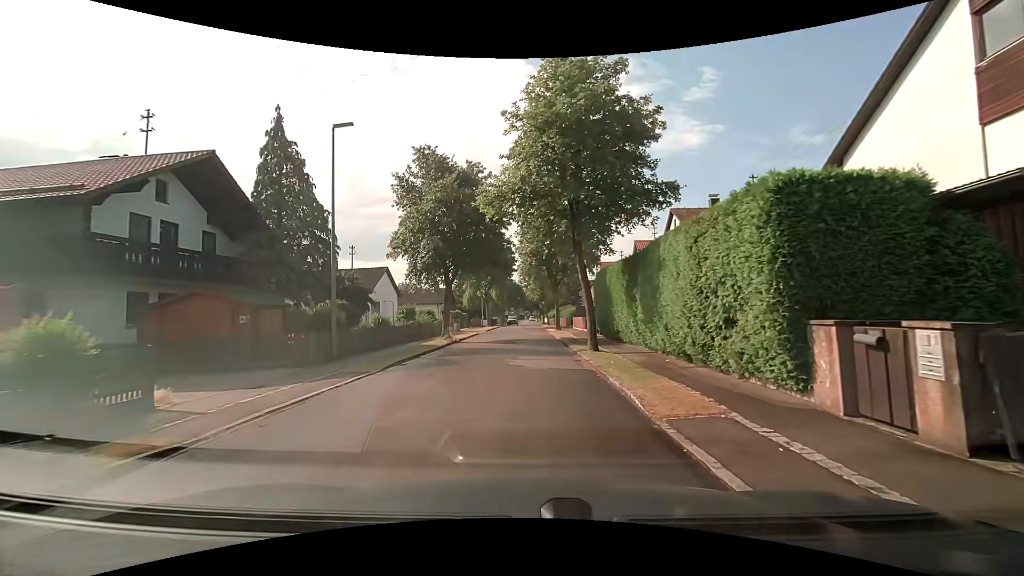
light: Day
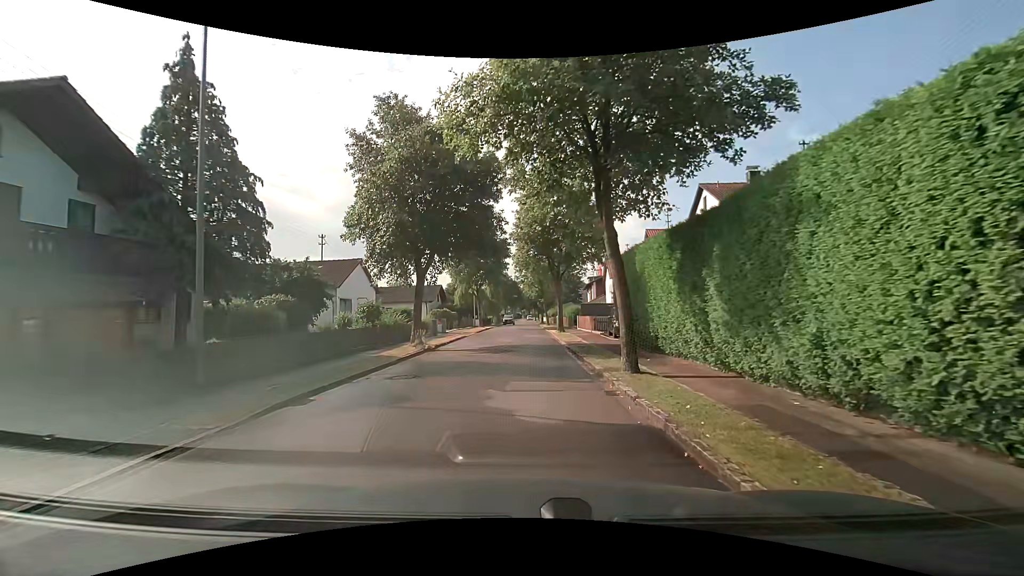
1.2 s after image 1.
(0.0, +6.3) m; 0°
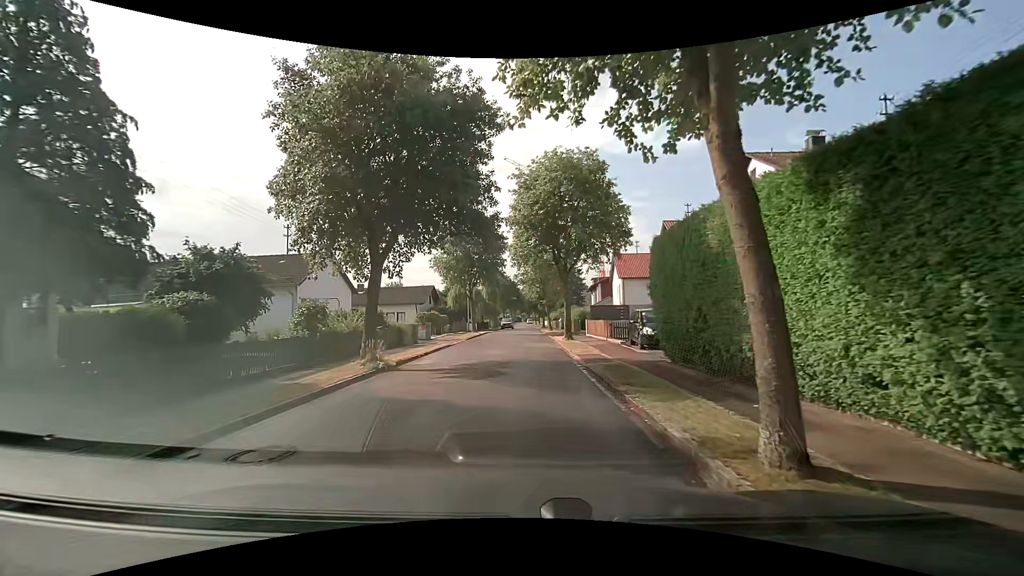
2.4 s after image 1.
(0.0, +5.9) m; +1°
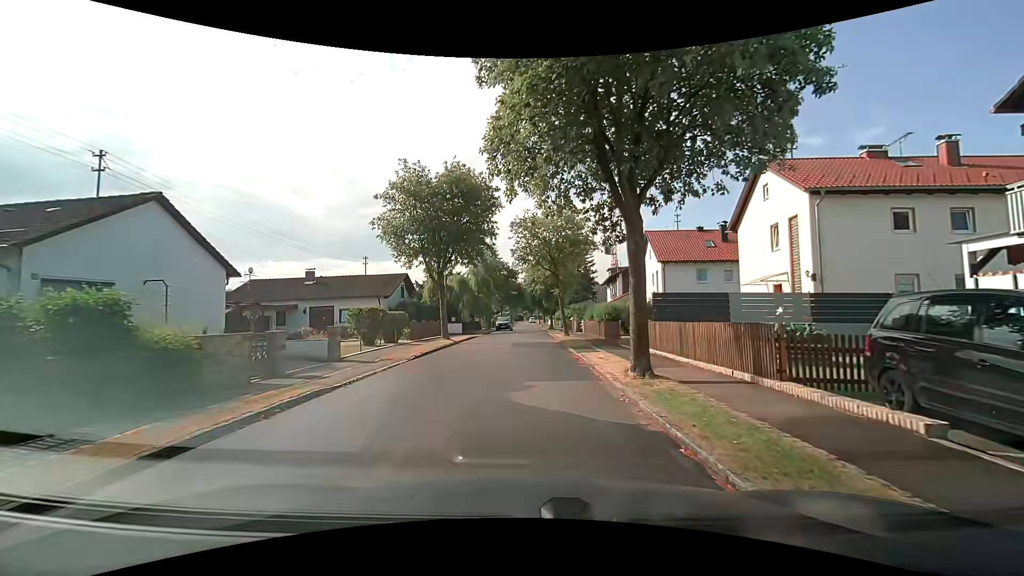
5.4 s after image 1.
(-0.1, +16.0) m; +2°
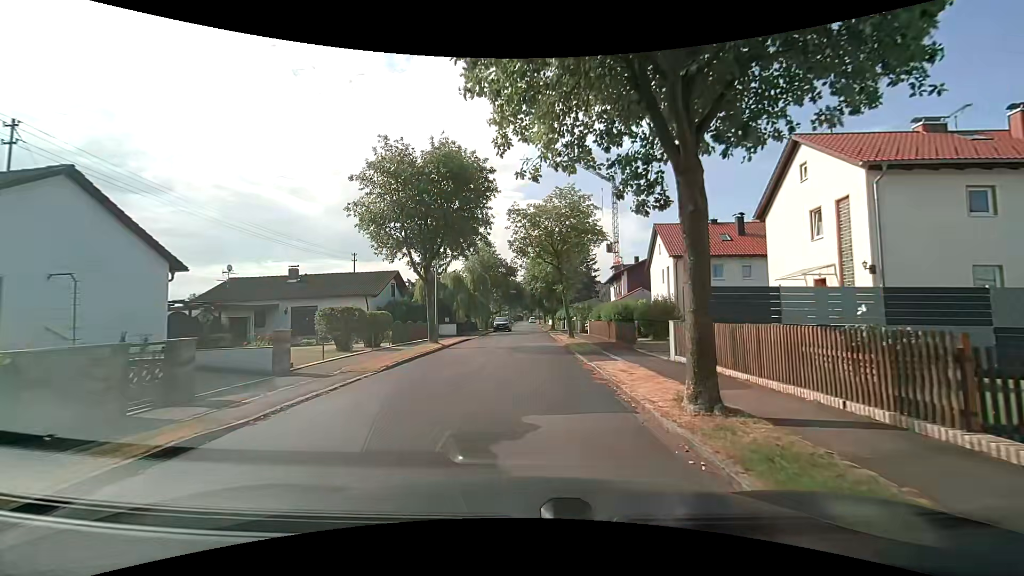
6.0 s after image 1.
(-0.1, +3.5) m; -2°
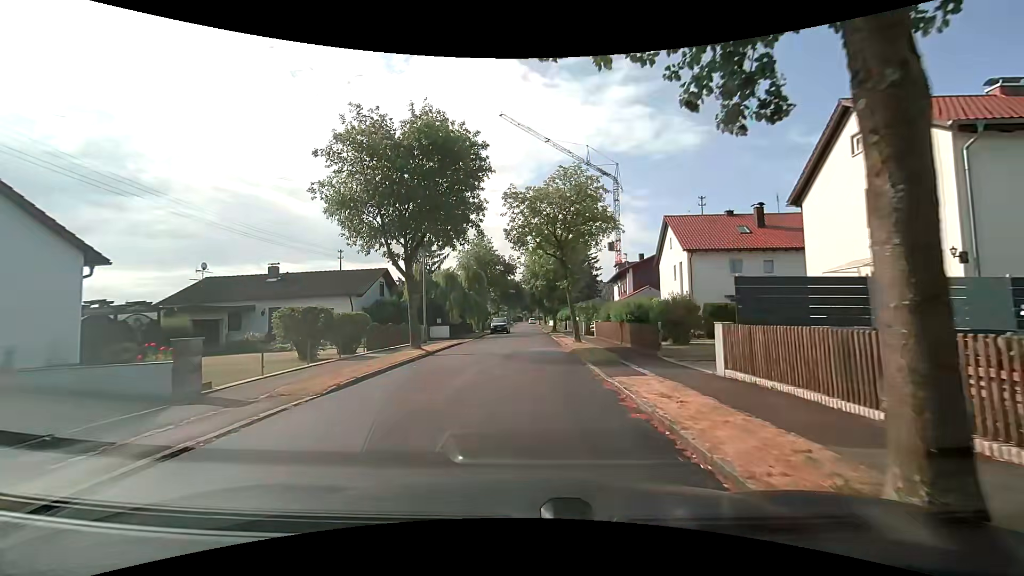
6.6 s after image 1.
(0.0, +3.5) m; +1°
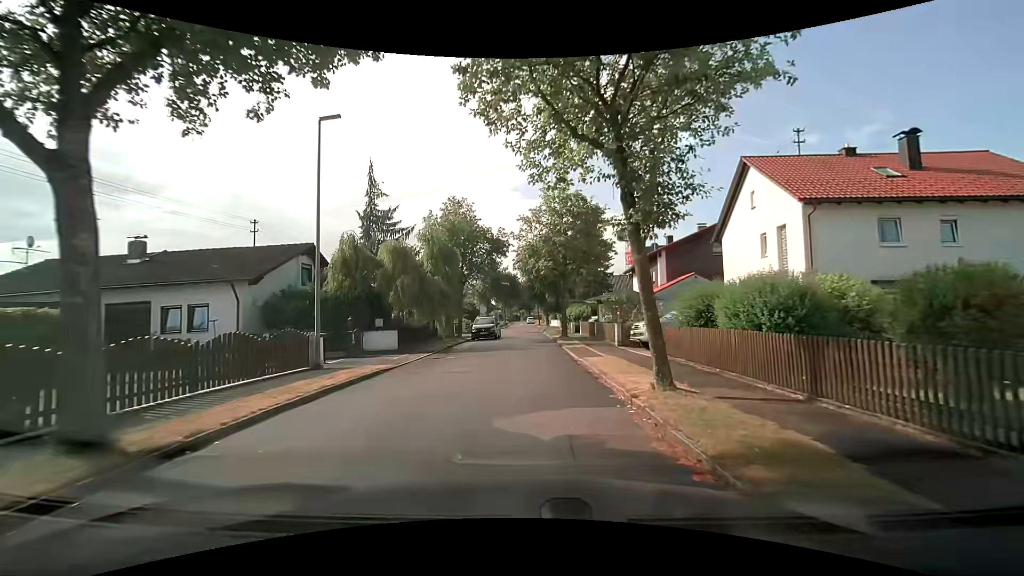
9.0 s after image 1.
(-0.2, +14.7) m; 0°
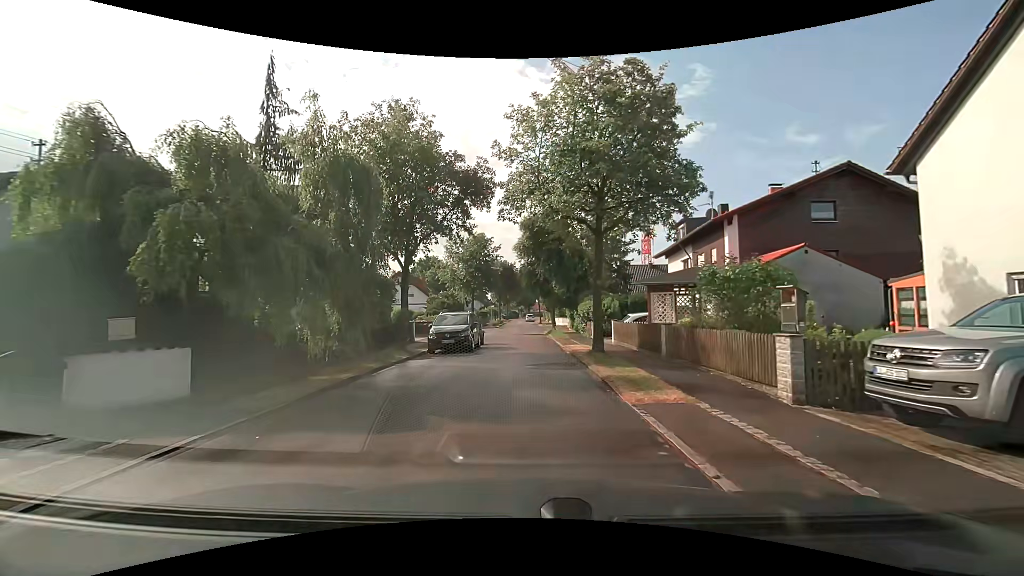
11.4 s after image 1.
(-0.1, +14.6) m; -1°
